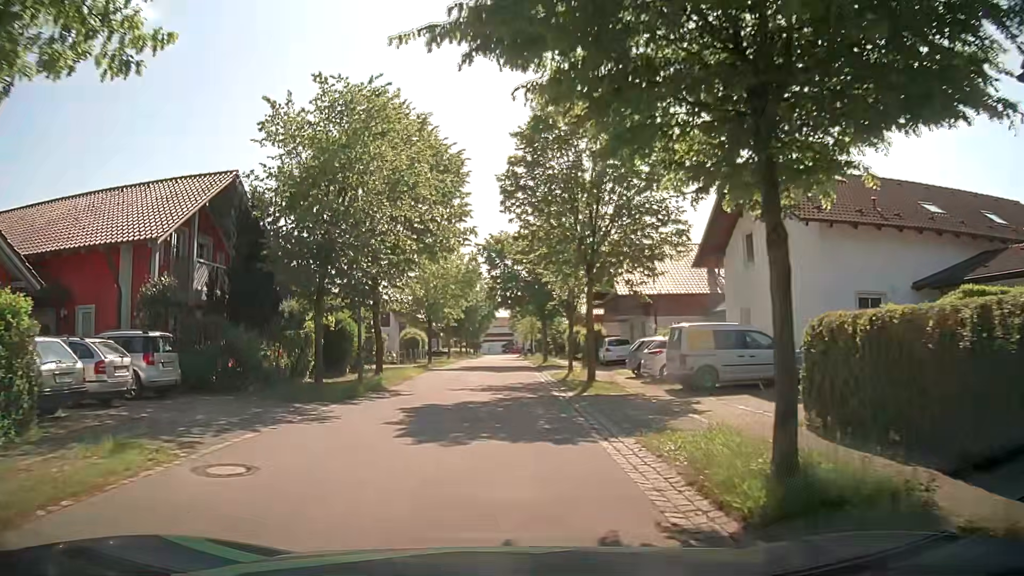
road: residential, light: Day
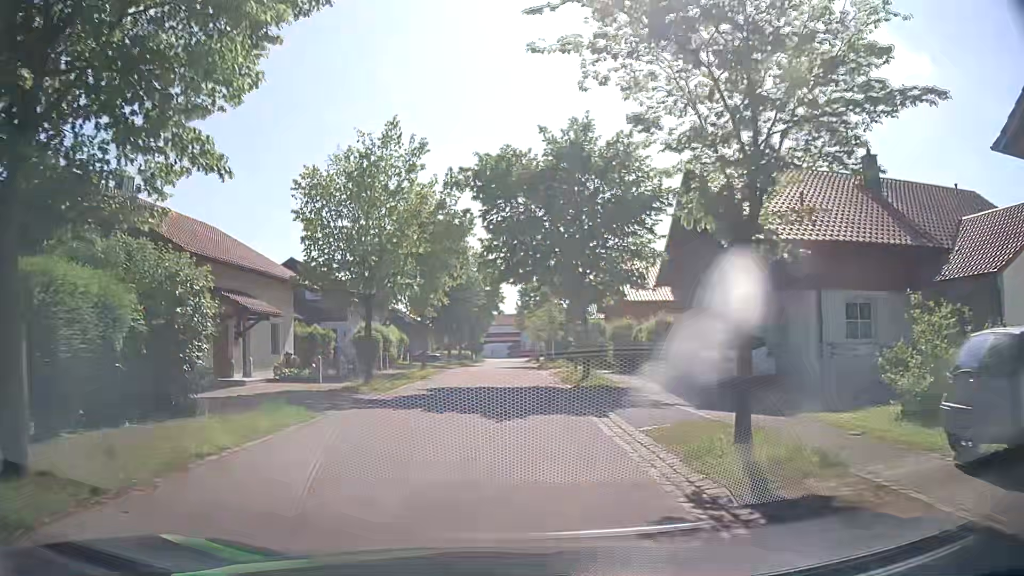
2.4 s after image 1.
(-0.1, +19.4) m; -1°
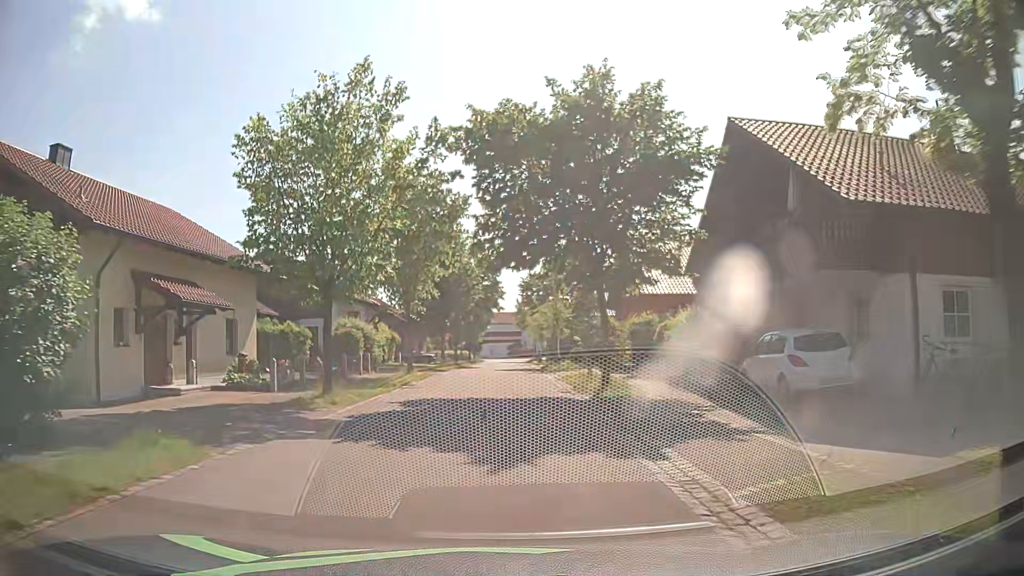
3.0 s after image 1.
(+0.1, +4.8) m; 0°
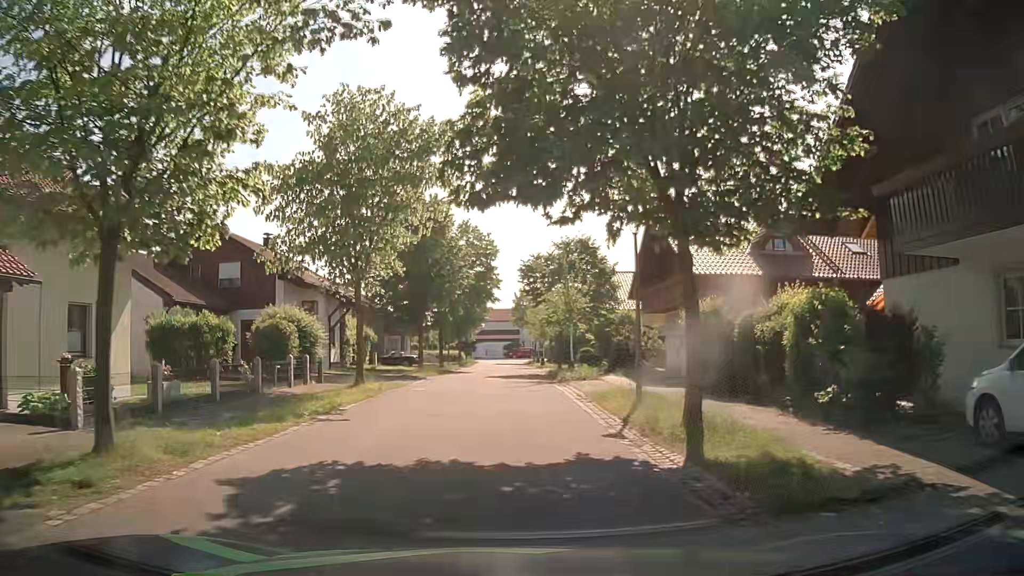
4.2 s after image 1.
(+0.1, +9.5) m; +1°
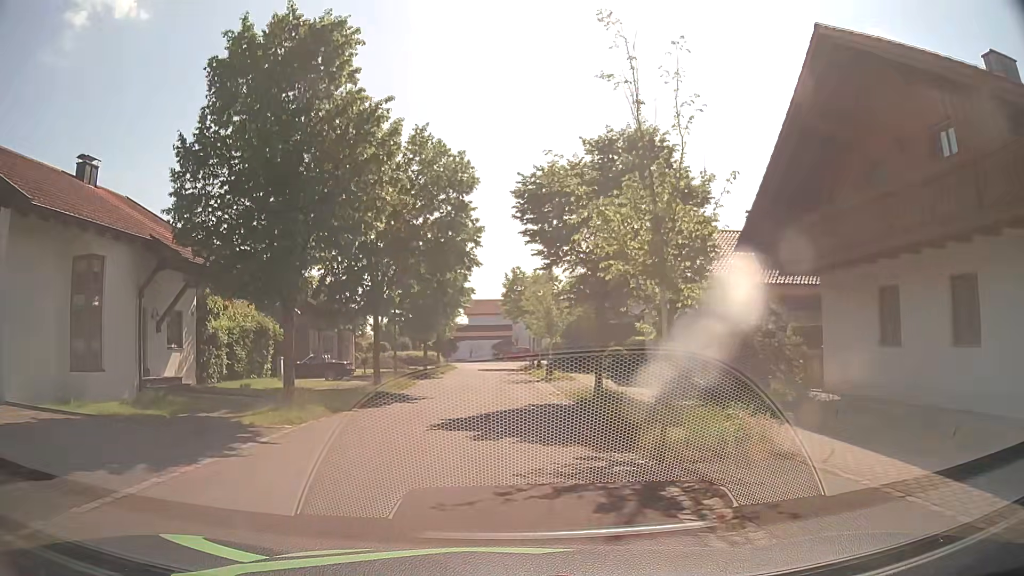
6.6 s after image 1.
(+0.3, +19.1) m; +1°
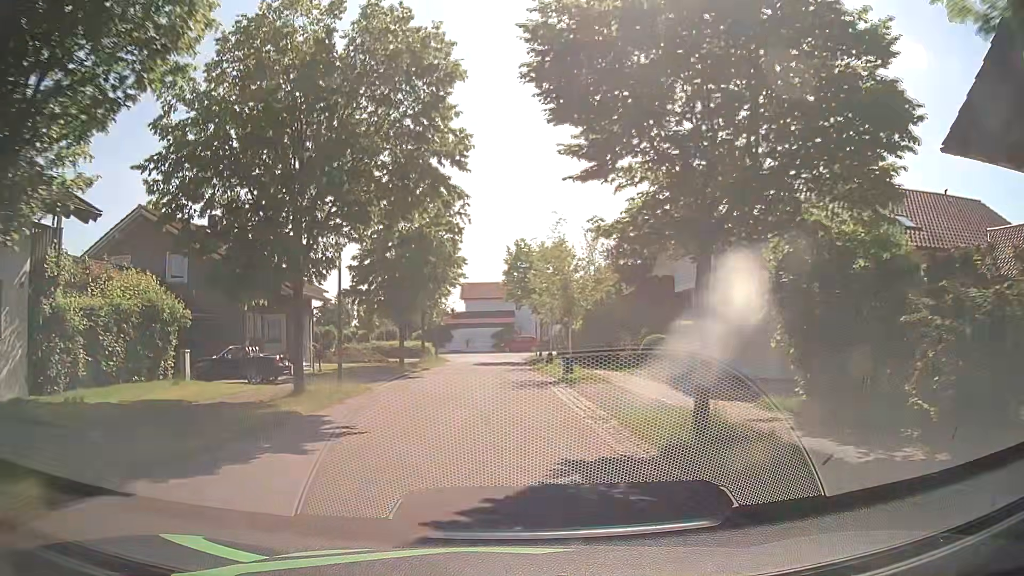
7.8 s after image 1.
(0.0, +9.7) m; -1°
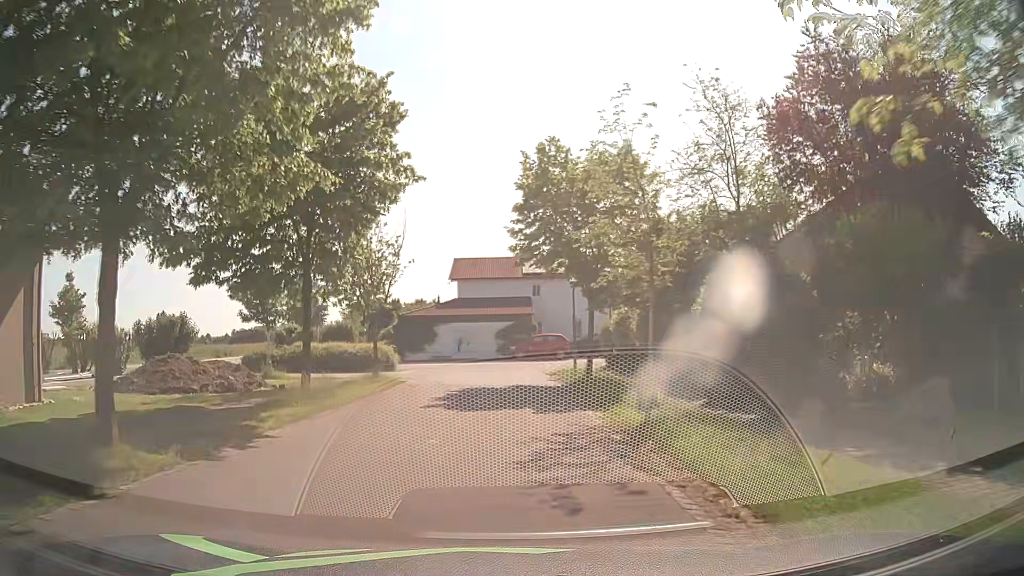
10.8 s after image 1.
(+0.1, +23.4) m; 0°
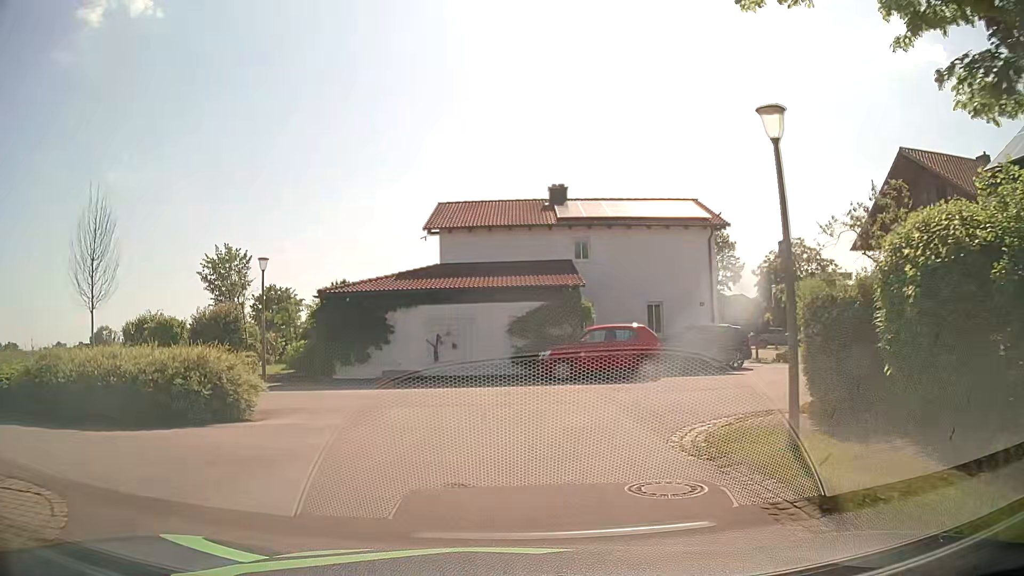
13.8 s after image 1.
(-0.5, +21.2) m; -3°
